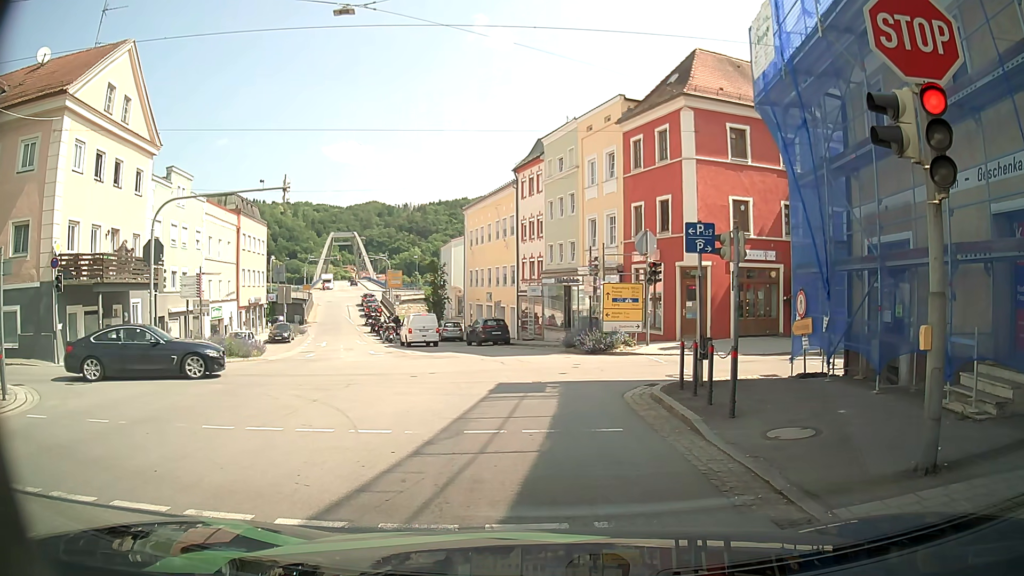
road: tertiary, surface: asphalt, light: Day
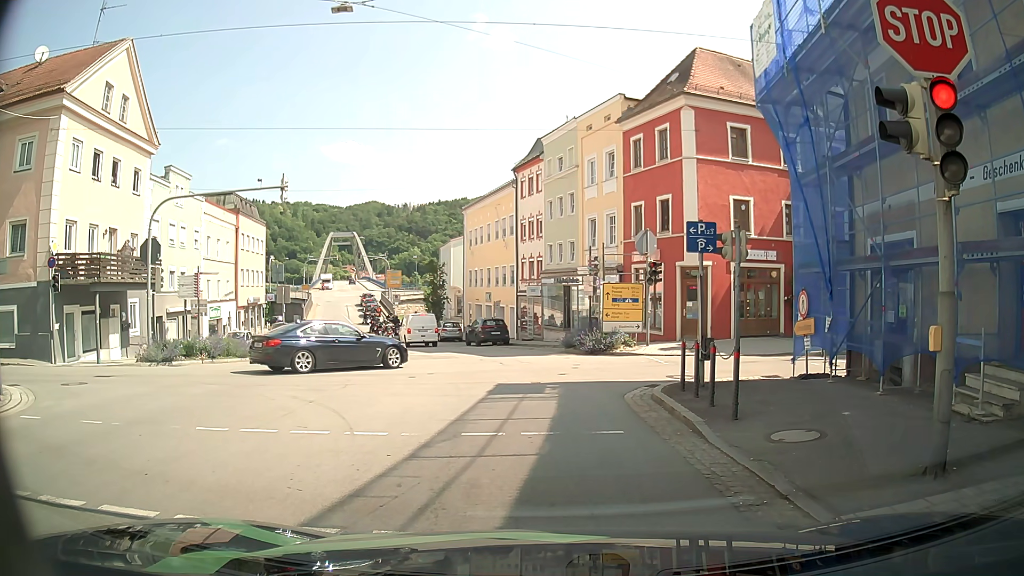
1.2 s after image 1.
(0.0, +0.2) m; 0°
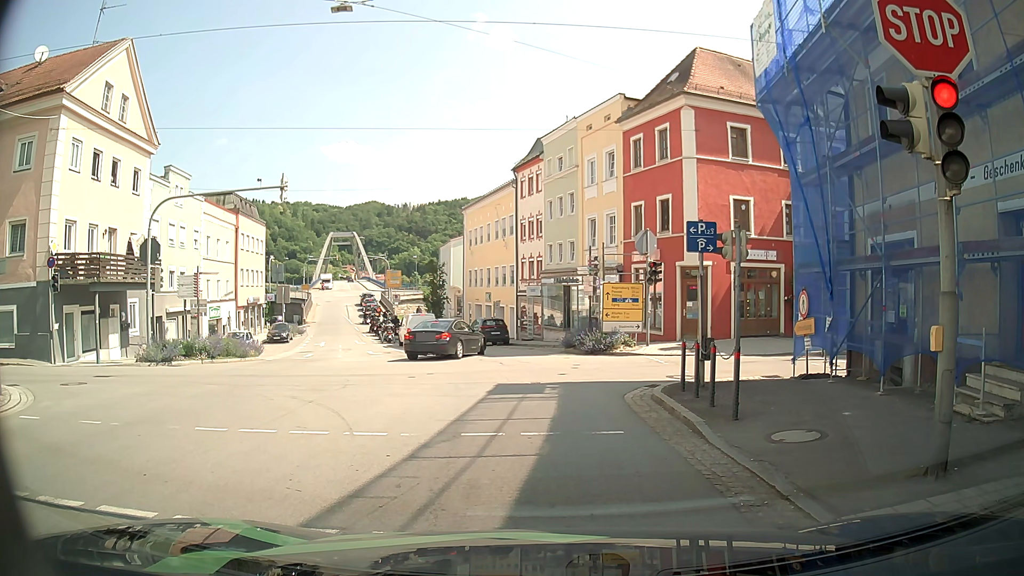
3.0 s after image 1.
(0.0, +0.1) m; 0°
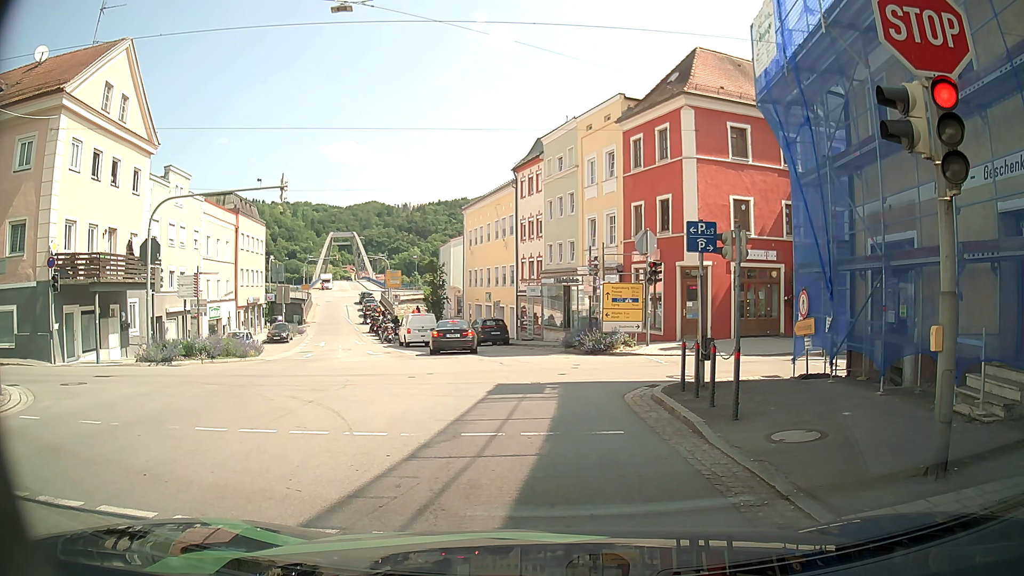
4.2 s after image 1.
(0.0, 0.0) m; 0°
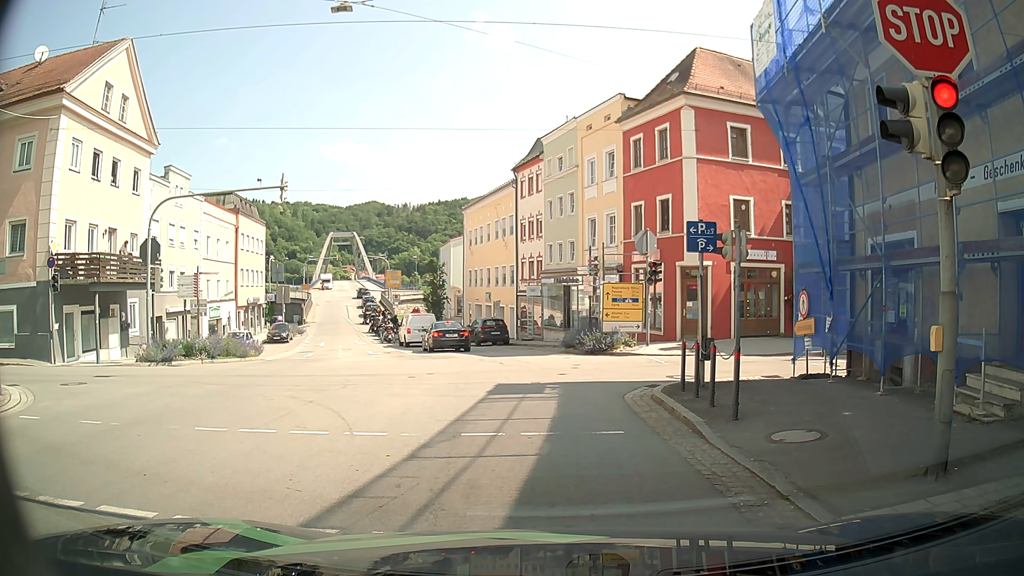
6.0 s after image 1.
(0.0, 0.0) m; 0°
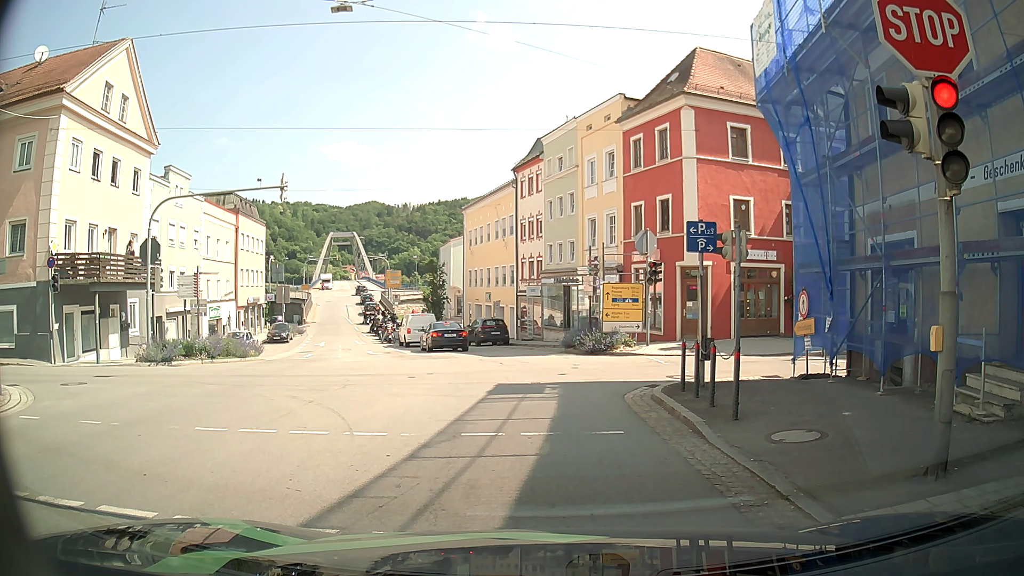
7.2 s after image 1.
(0.0, 0.0) m; 0°
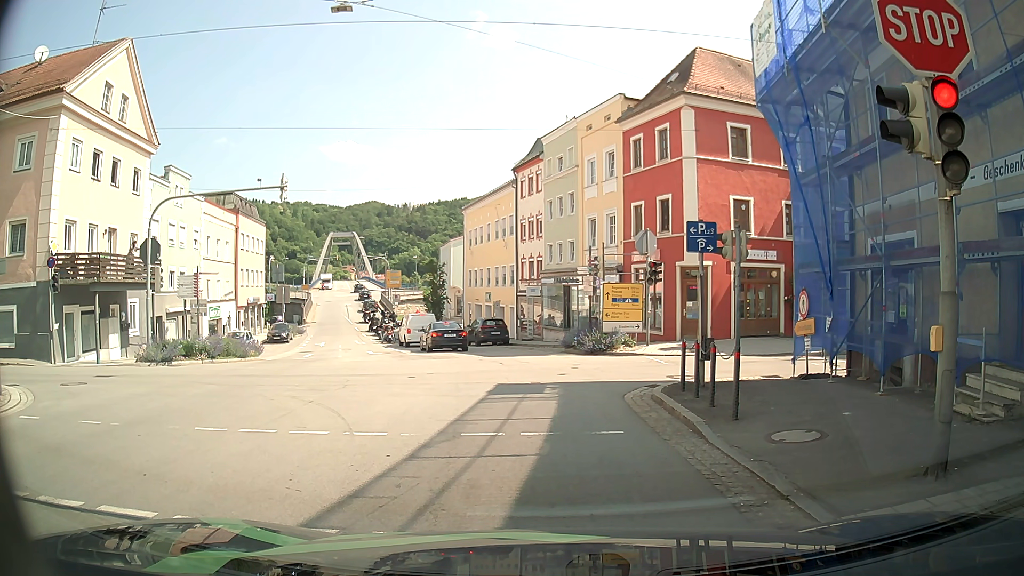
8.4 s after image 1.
(0.0, 0.0) m; 0°
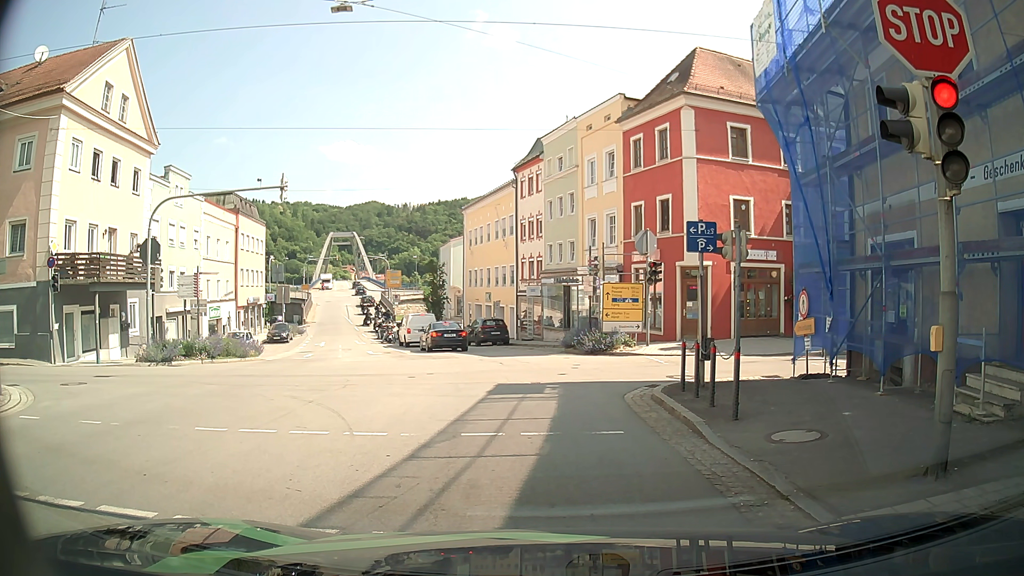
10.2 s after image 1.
(0.0, 0.0) m; 0°
(+1, +10) (0, +20) (-2, +30) (-4, +39) (-7, +49) (-10, +59) (-13, +68) (-16, +78) (-18, +87) (-20, +97) m
